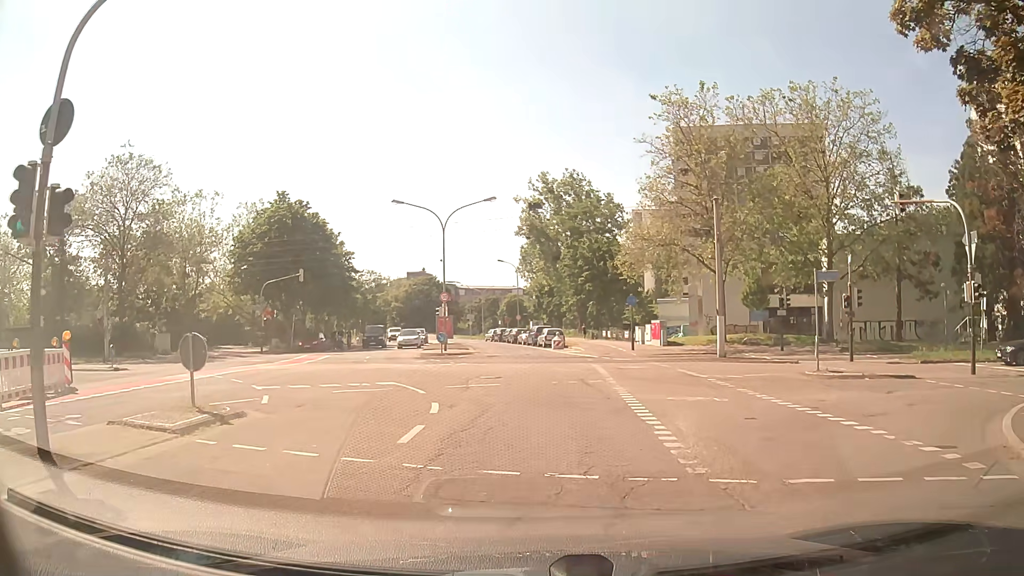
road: residential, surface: asphalt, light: Day
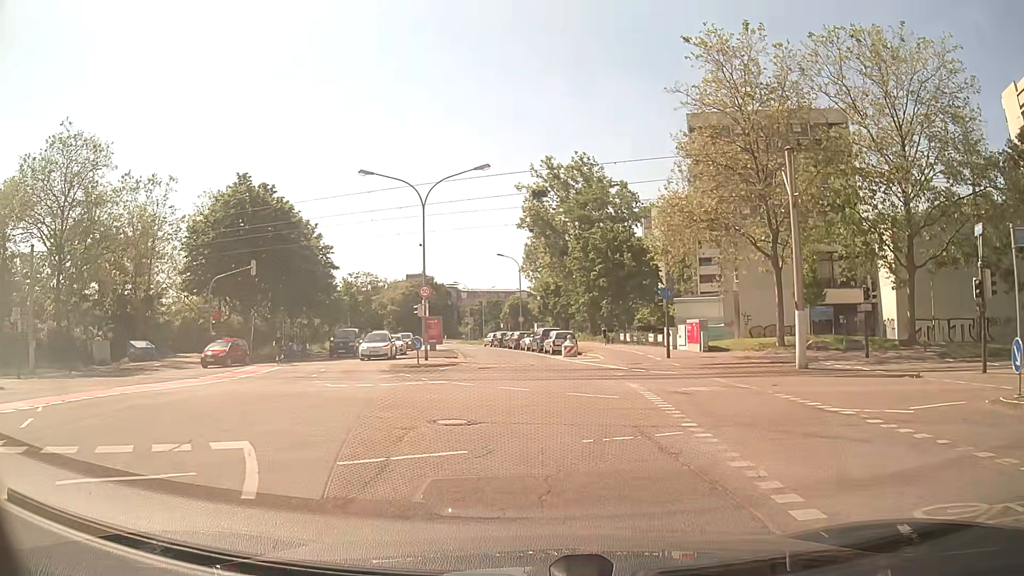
(-0.1, +9.8) m; -1°
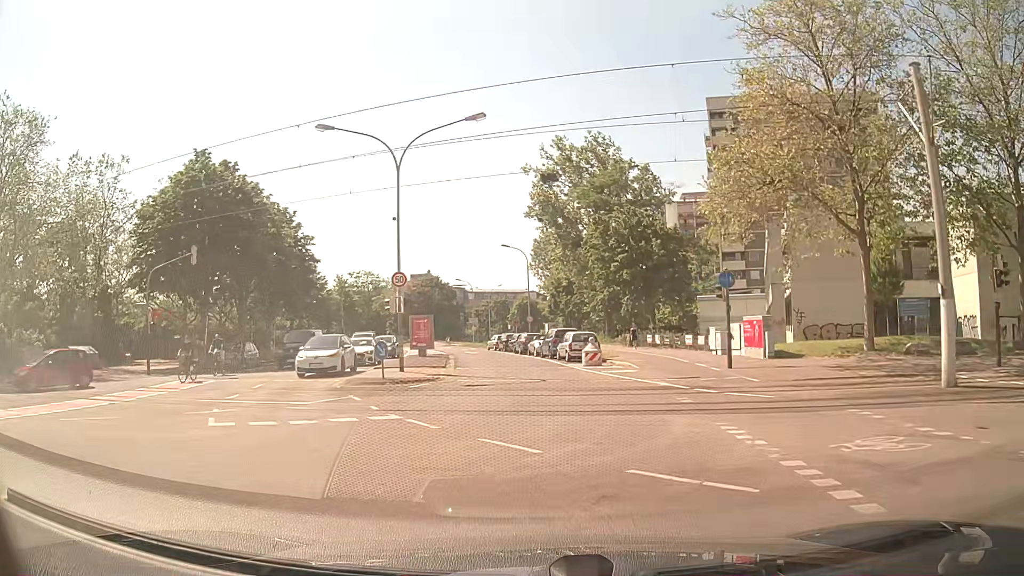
(+0.1, +8.7) m; 0°
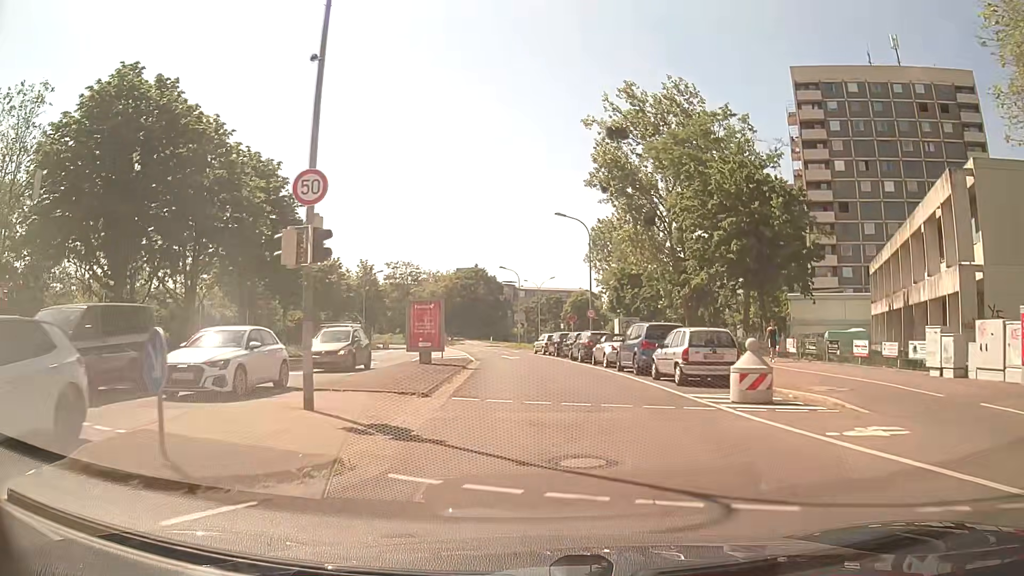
(-0.6, +15.4) m; -4°
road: tertiary
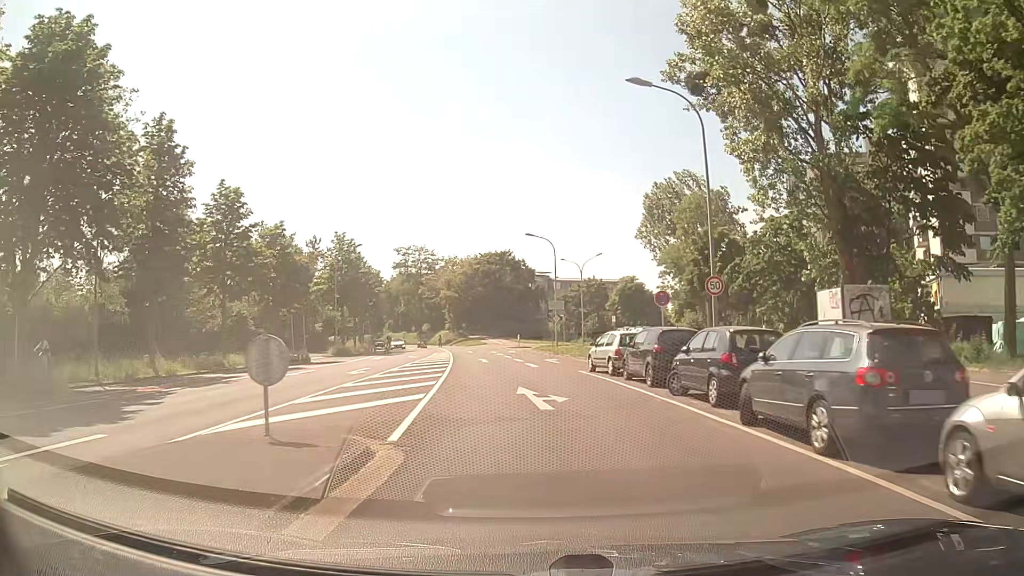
(-0.8, +24.4) m; -3°
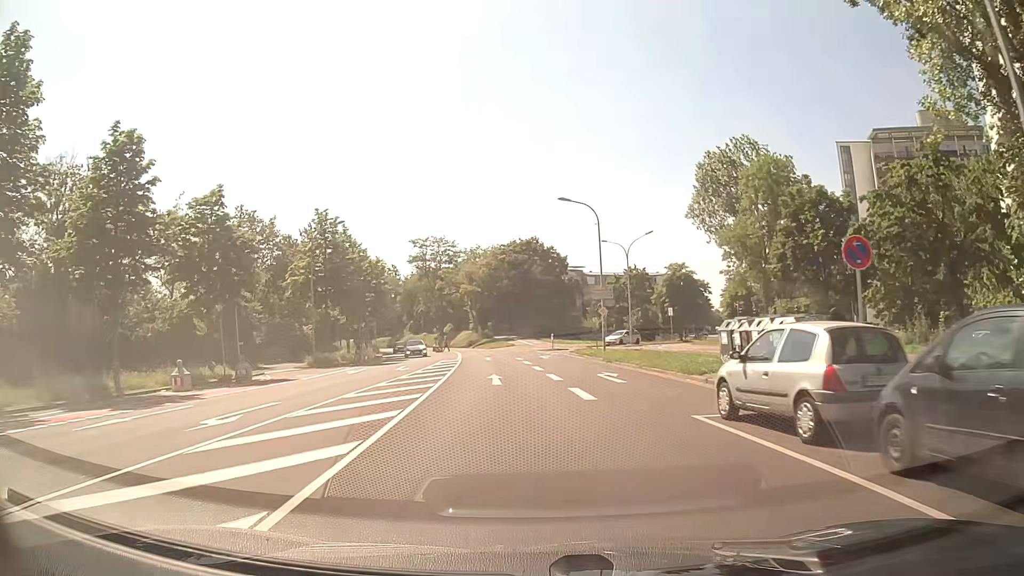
(-0.4, +14.0) m; -3°
